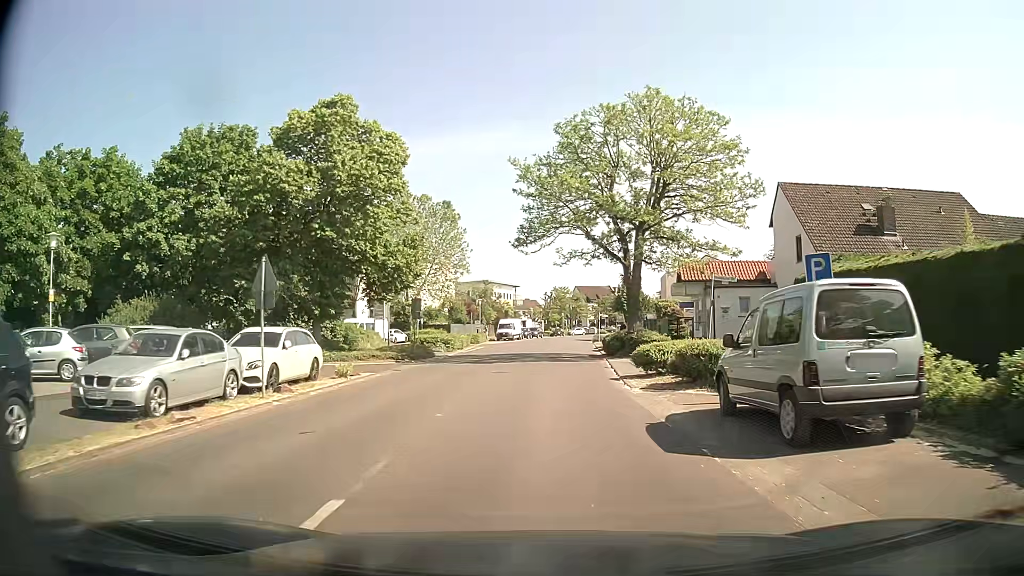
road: tertiary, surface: asphalt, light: Day
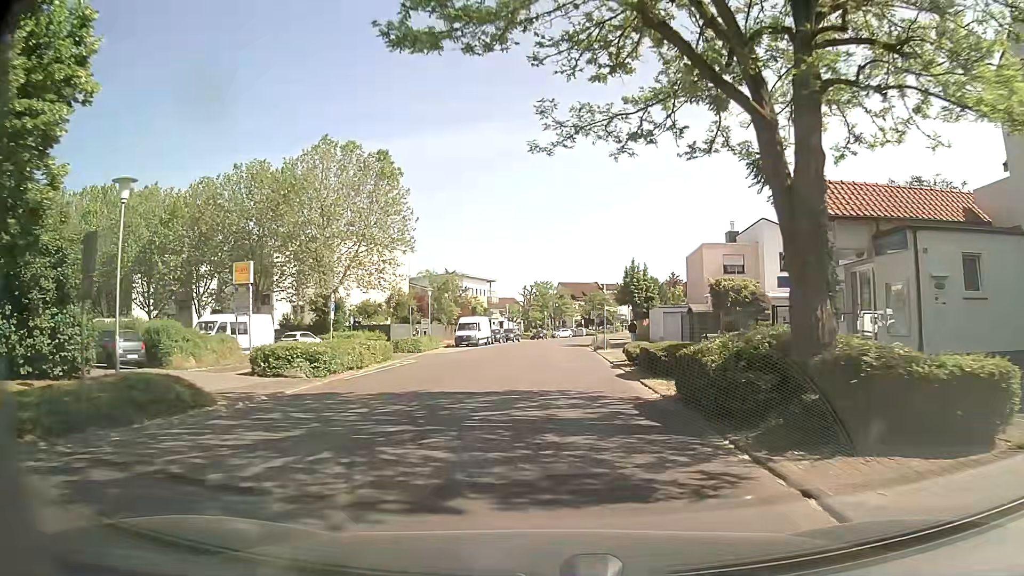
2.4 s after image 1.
(+0.4, +22.7) m; +1°
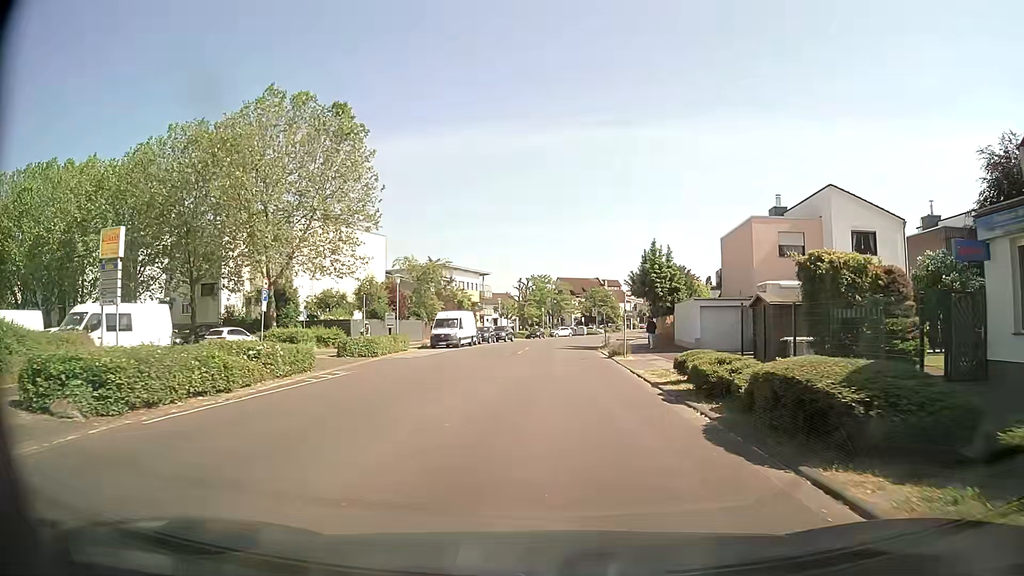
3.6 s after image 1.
(+0.1, +11.2) m; 0°
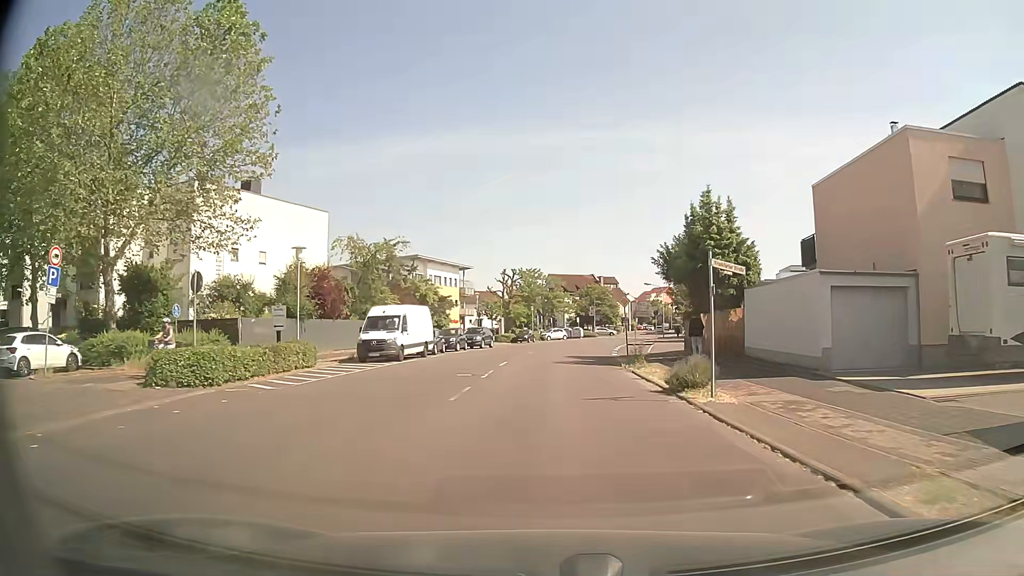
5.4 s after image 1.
(+0.1, +16.6) m; +1°
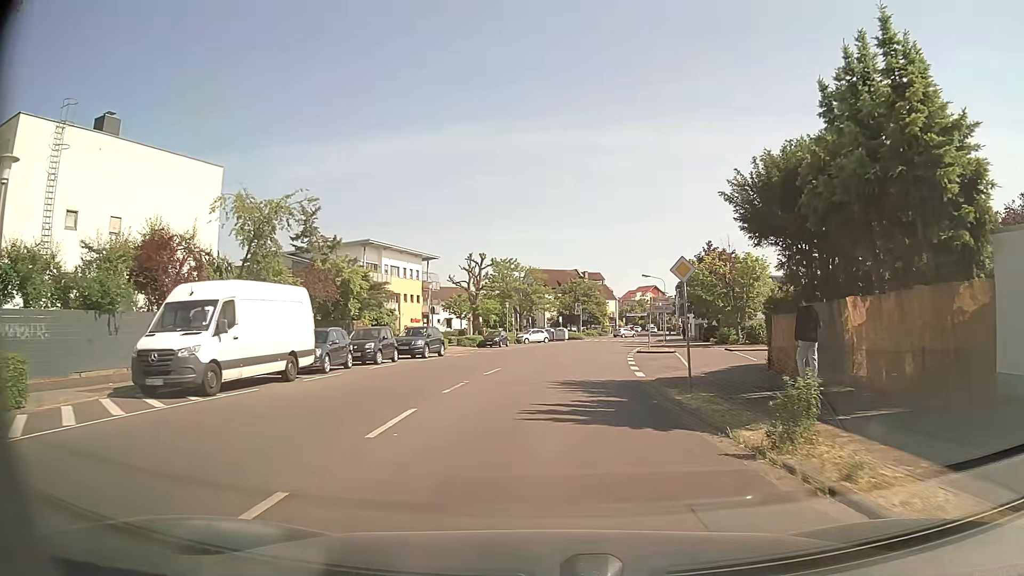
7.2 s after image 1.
(+0.3, +16.5) m; +1°
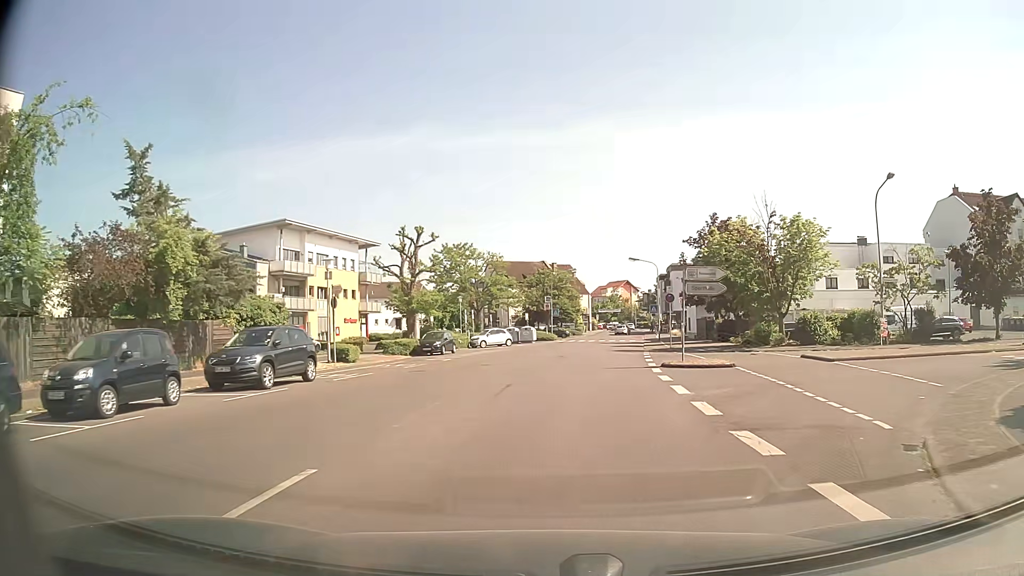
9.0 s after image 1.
(+0.5, +16.6) m; +3°
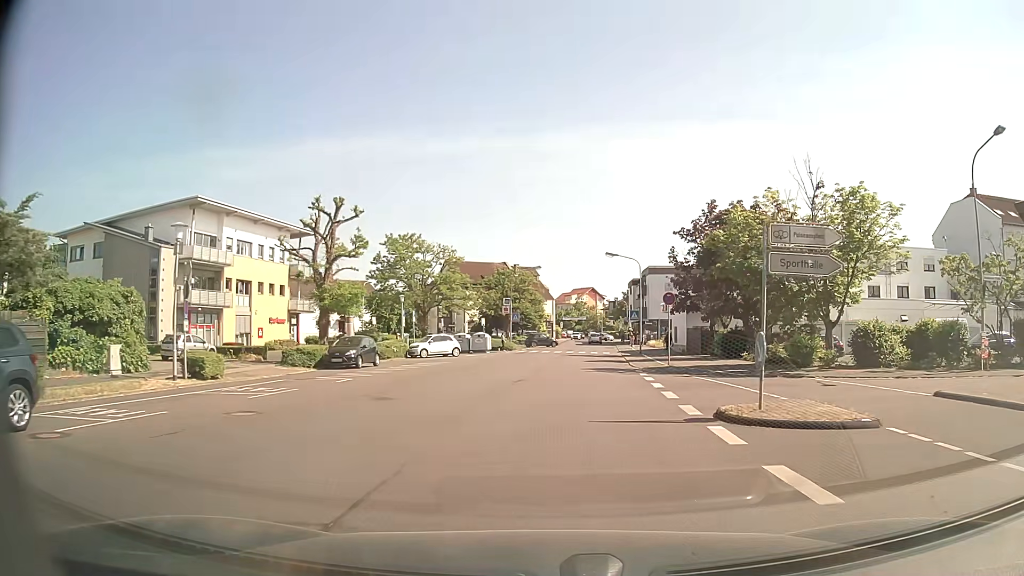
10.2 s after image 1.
(+0.3, +11.2) m; +4°
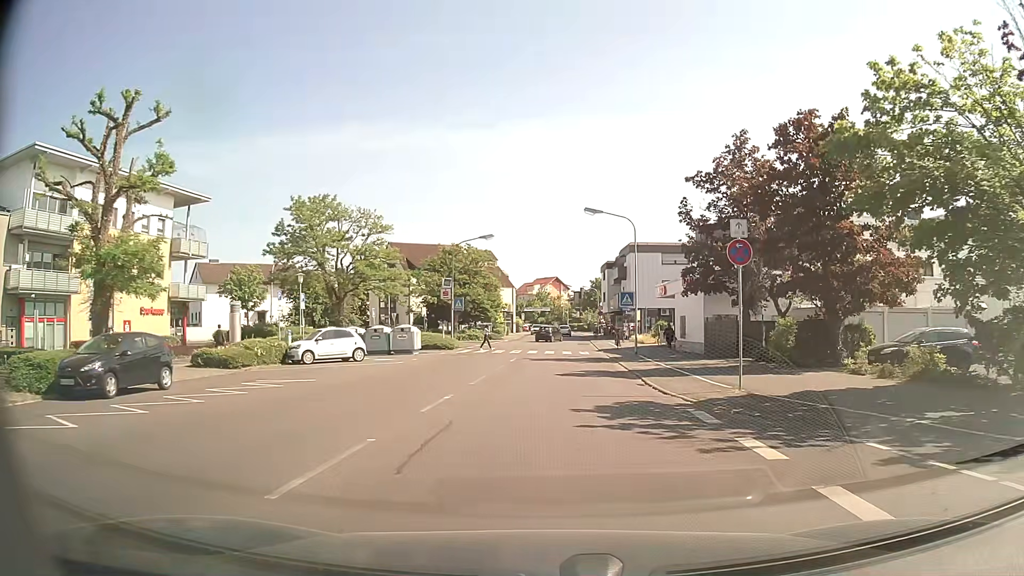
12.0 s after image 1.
(+0.5, +16.5) m; +3°
(0, +10) (0, +20) (0, +30) (+1, +40) (+1, +50) (+1, +60) (+2, +70) (+2, +80) (+2, +90) (+3, +100) m
